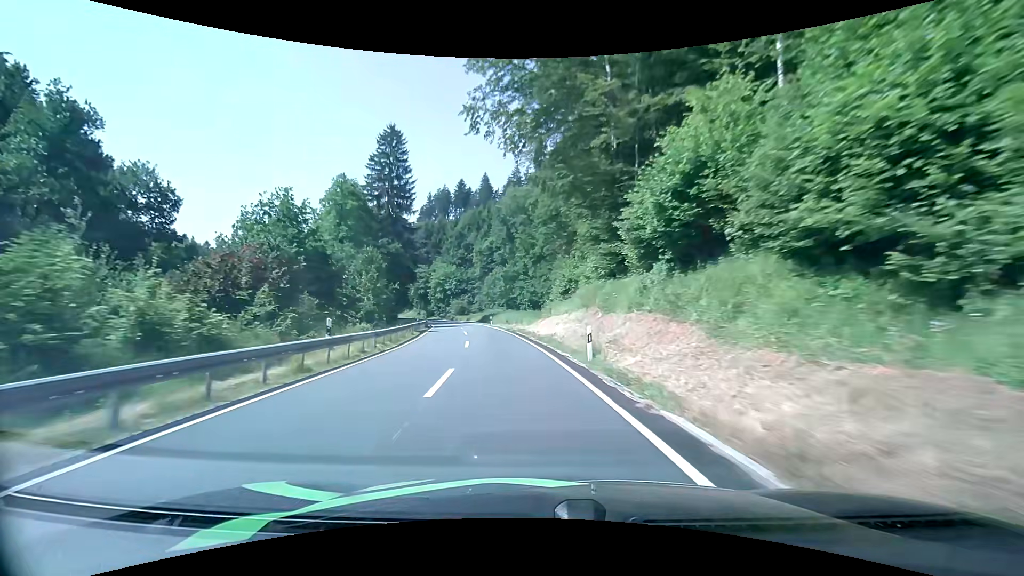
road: secondary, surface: asphalt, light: Day
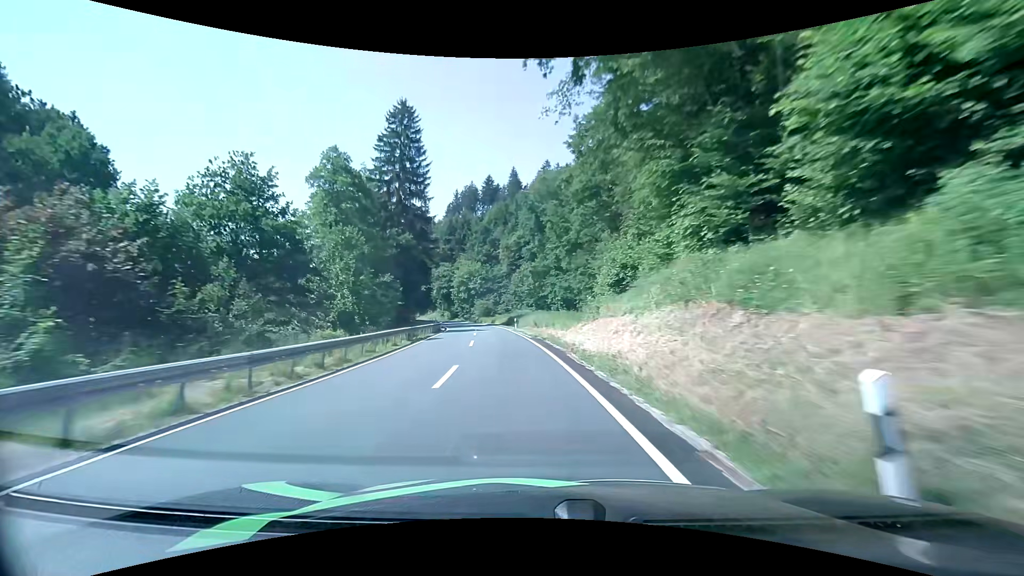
(-0.4, +11.0) m; -4°
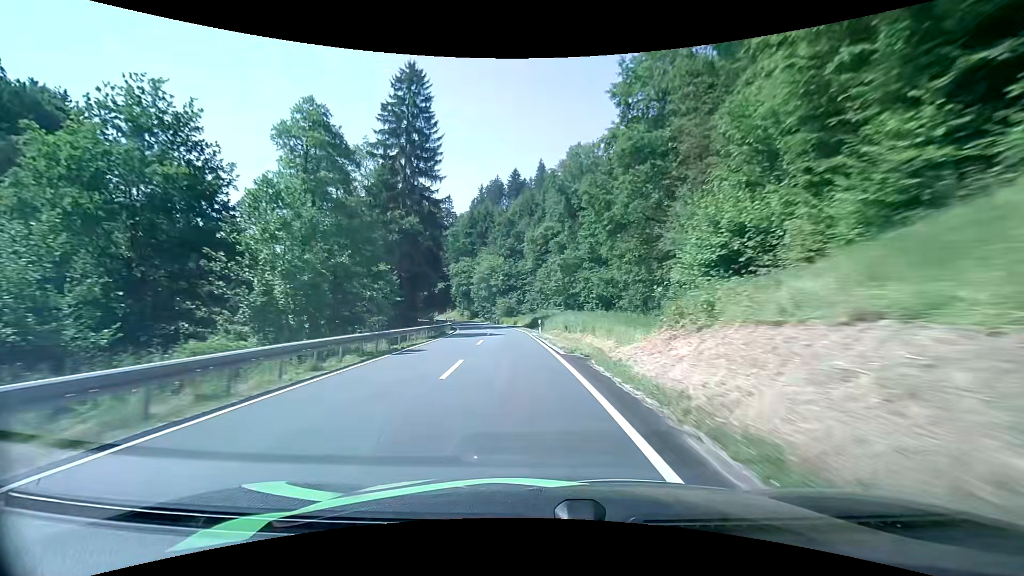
(-0.4, +11.1) m; -3°
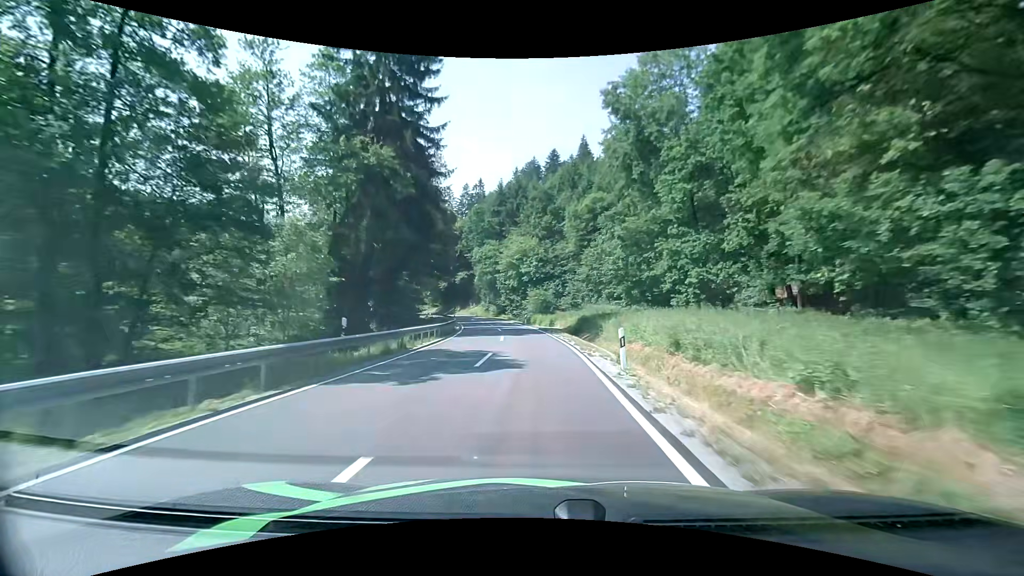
(-1.0, +21.9) m; -5°
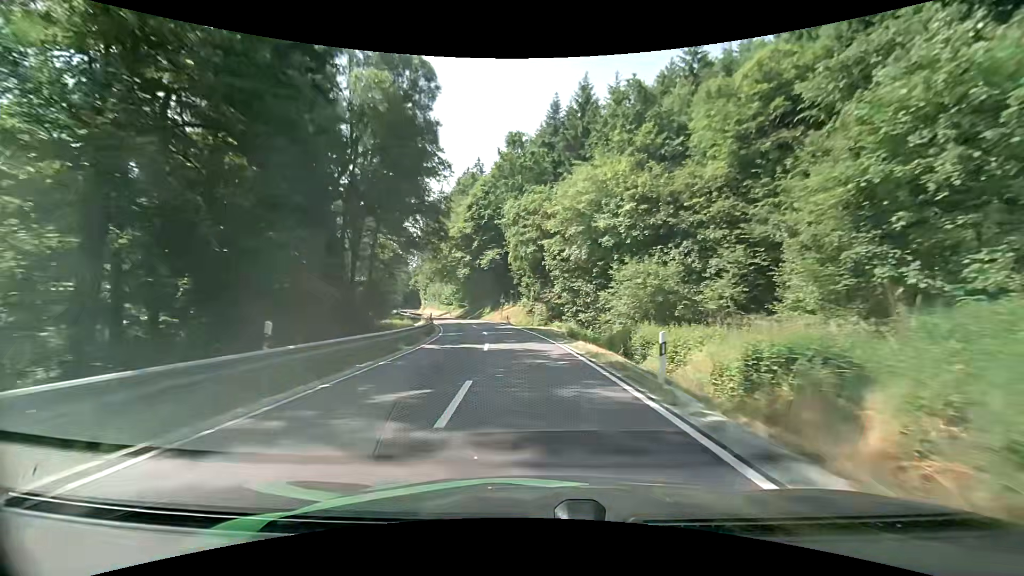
(-2.2, +42.9) m; -7°
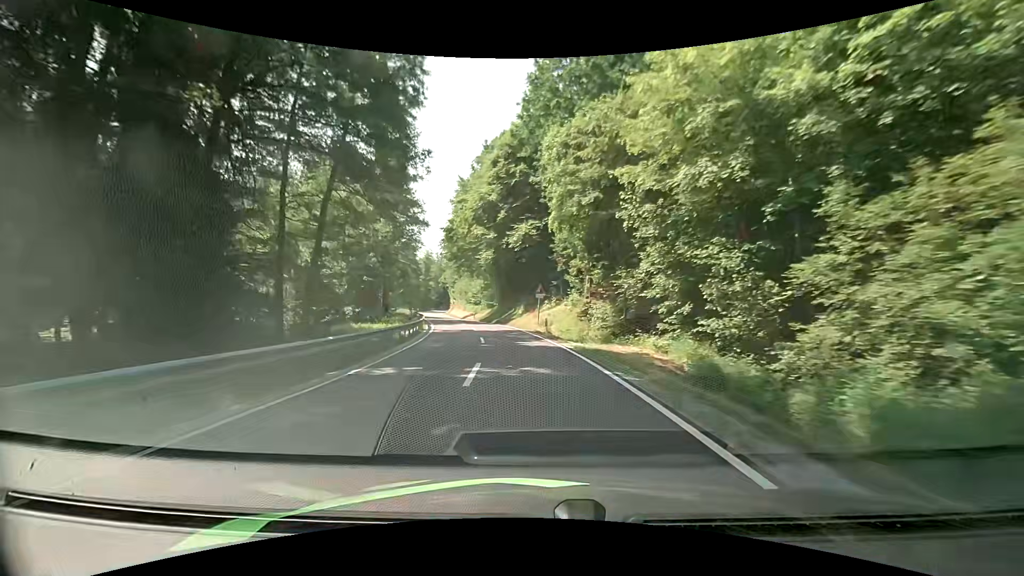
(-0.8, +21.3) m; -5°
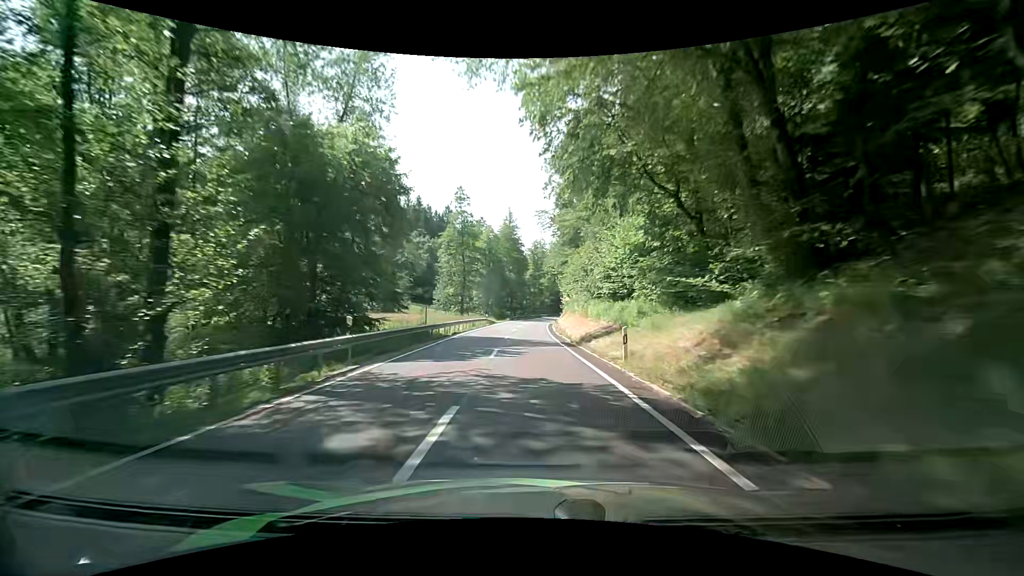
(-7.4, +53.8) m; -15°
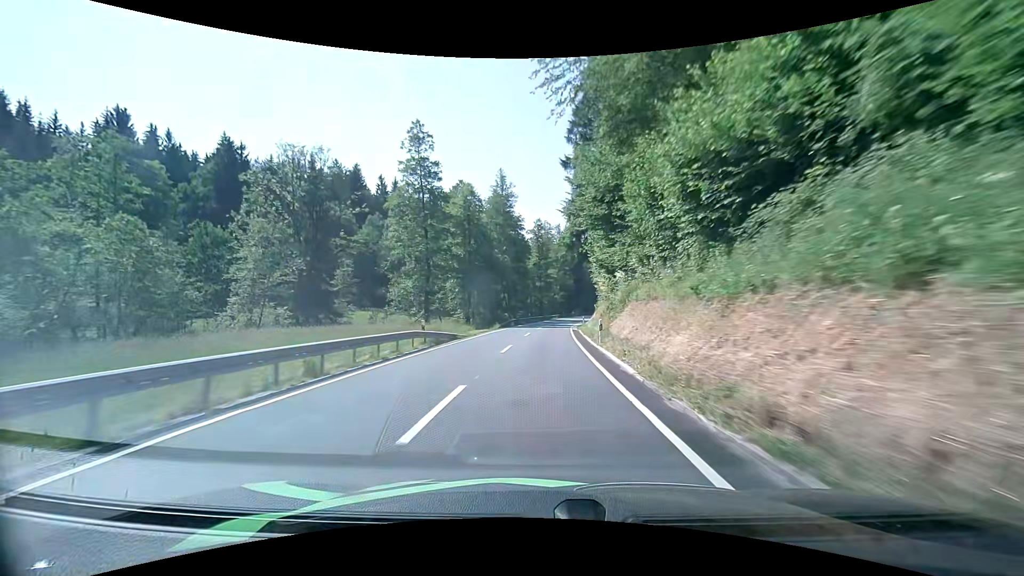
(-0.4, +34.2) m; -1°
(0, +10) (0, +20) (+1, +30) (+1, +40) (+2, +50) (+3, +60) (+4, +70) (+5, +80) (+6, +90) (+8, +100) m
